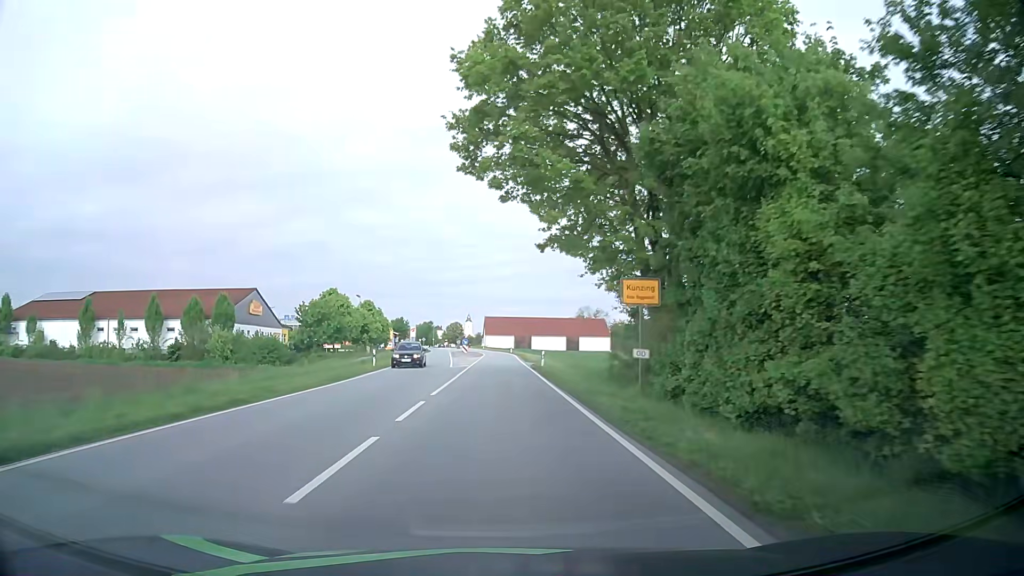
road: primary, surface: asphalt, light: Day
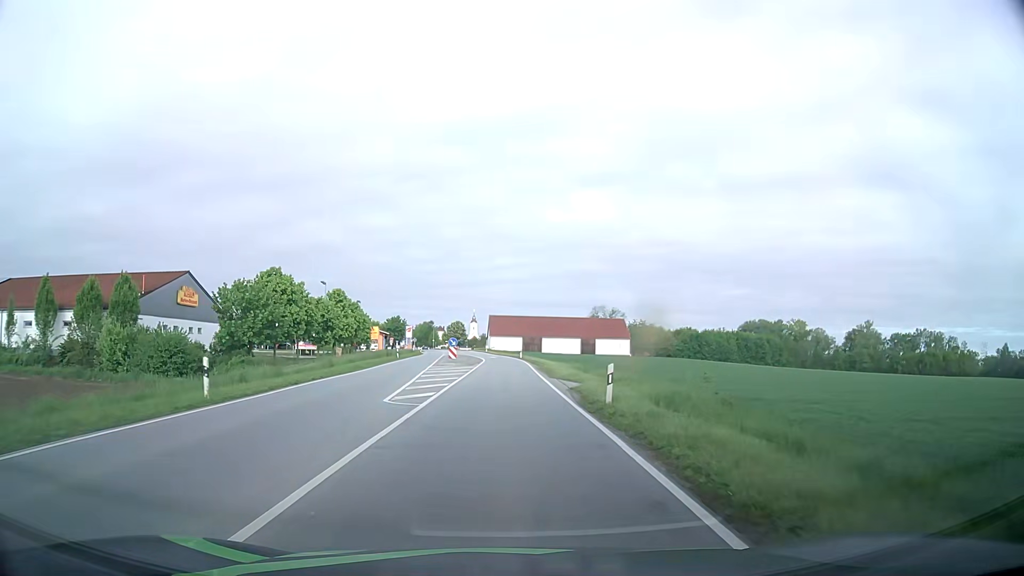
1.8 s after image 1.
(-0.3, +22.7) m; -1°
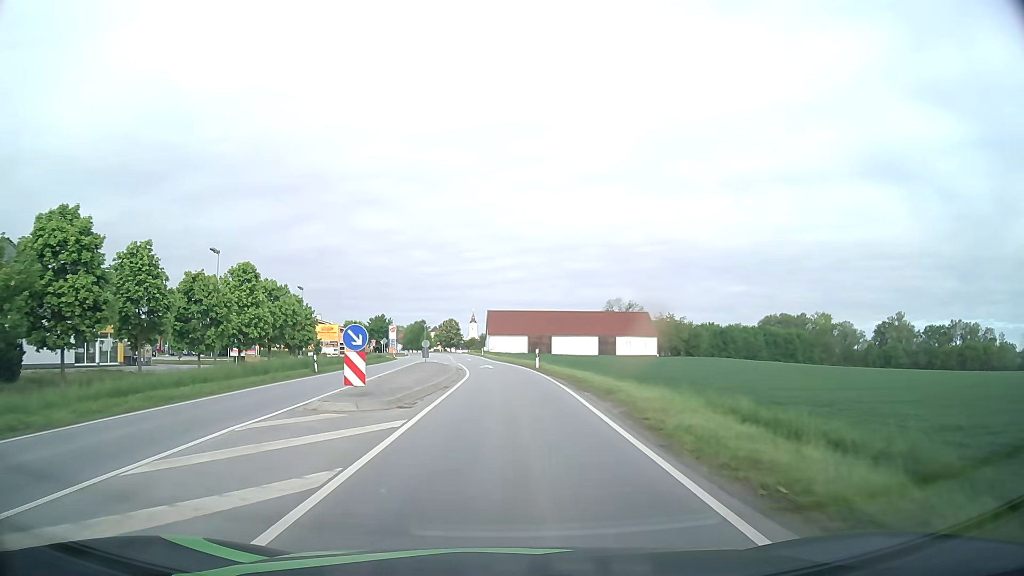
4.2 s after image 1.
(-0.1, +30.3) m; 0°
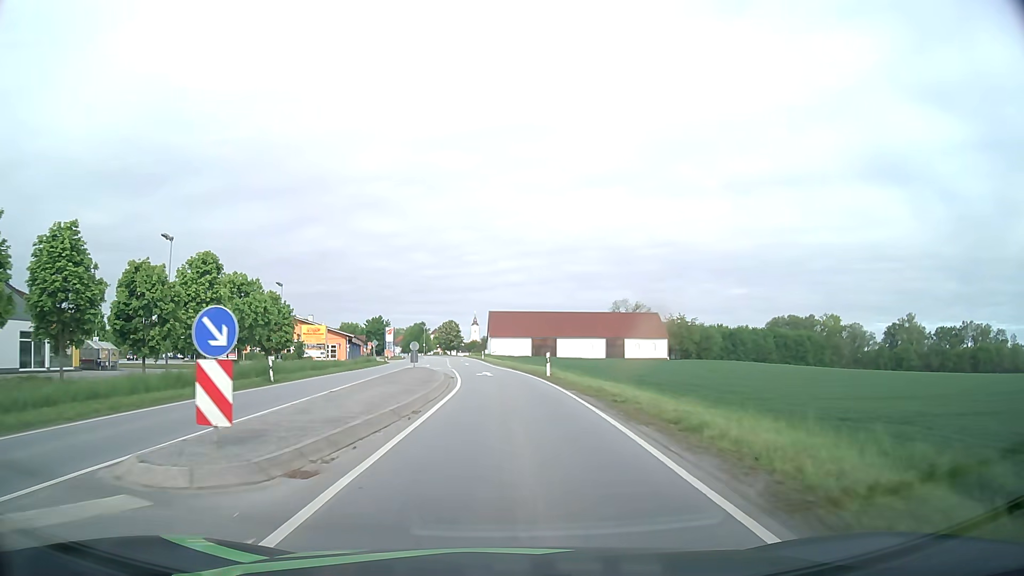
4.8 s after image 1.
(0.0, +7.7) m; 0°
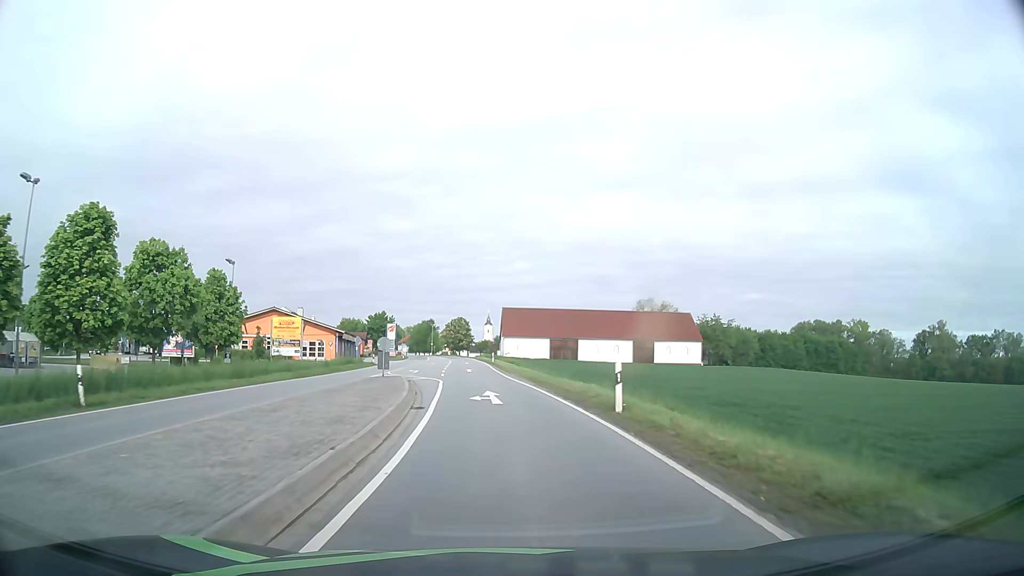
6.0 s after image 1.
(-0.2, +15.6) m; -1°
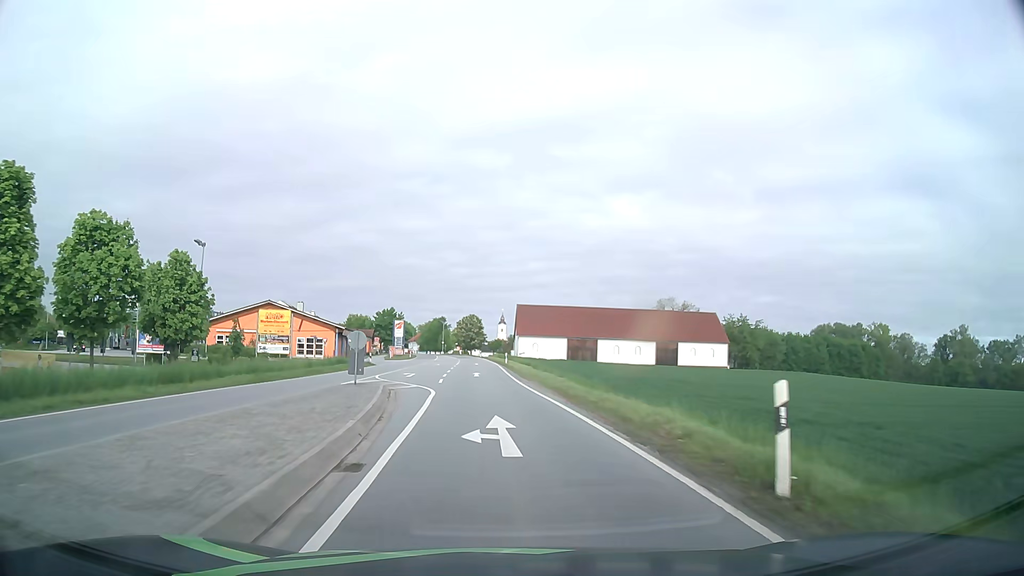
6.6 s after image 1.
(-0.1, +7.8) m; -1°
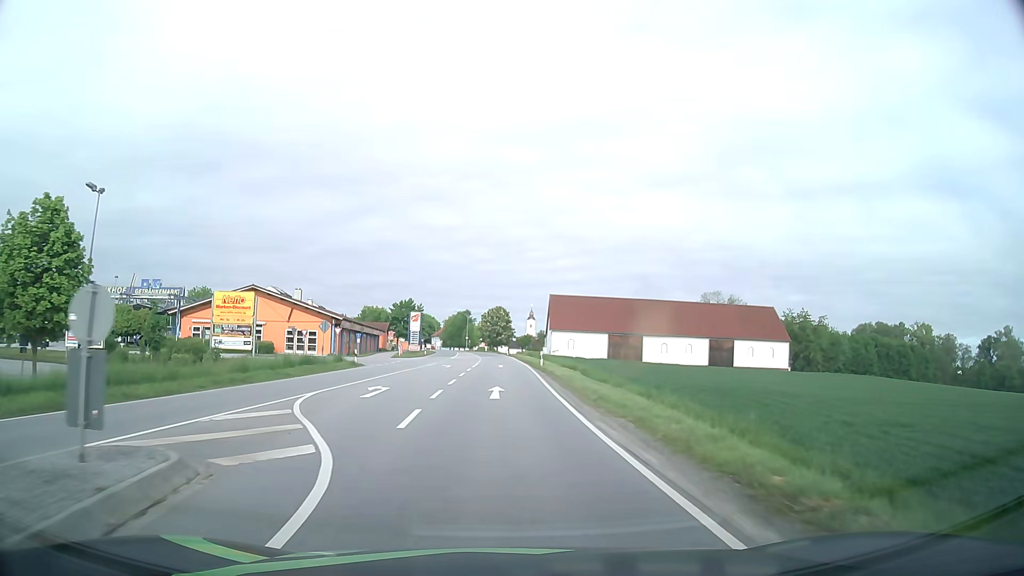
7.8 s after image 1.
(-0.4, +15.5) m; -3°
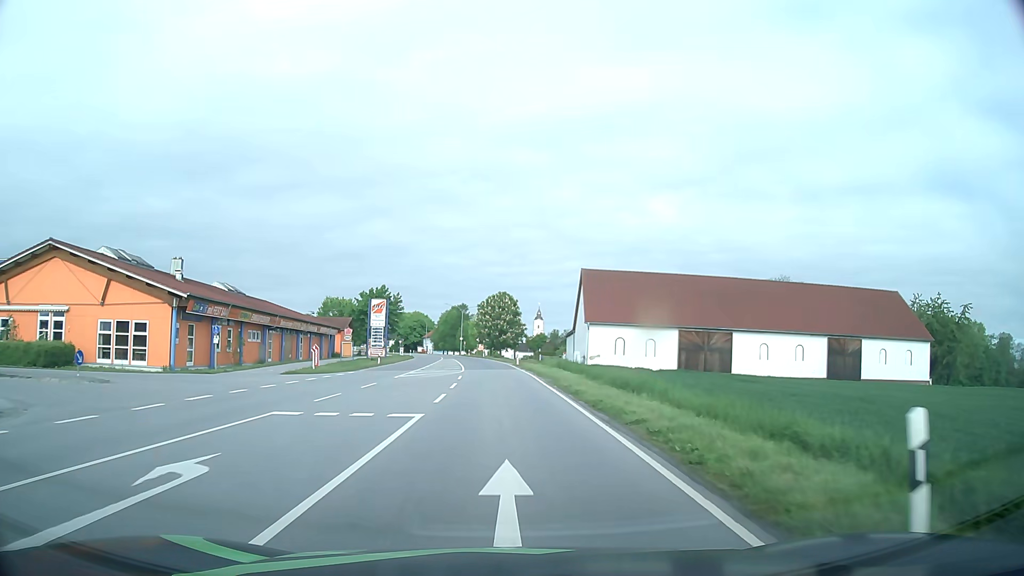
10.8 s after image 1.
(-0.2, +37.7) m; 0°
(0, +10) (0, +20) (0, +30) (-1, +40) (-2, +50) (-2, +60) (-3, +70) (-4, +80) (-6, +90) (-7, +100) m
